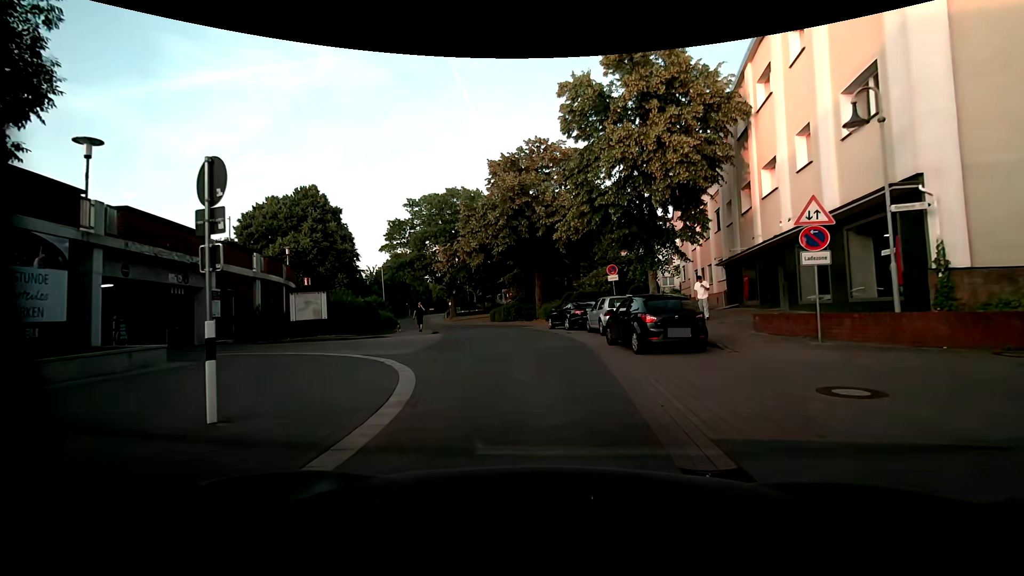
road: residential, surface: paving_stones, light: Day
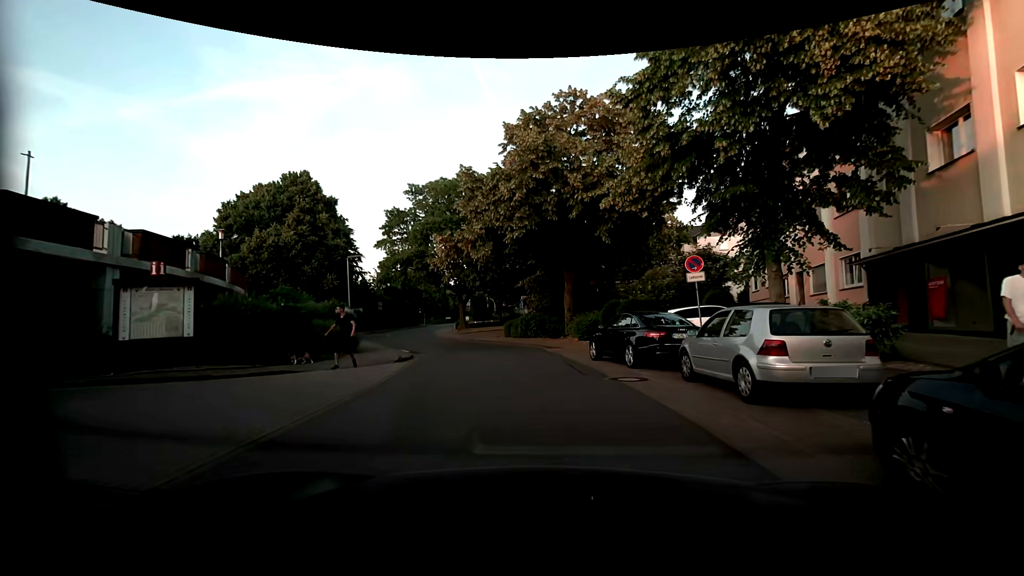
(-0.3, +10.9) m; -1°
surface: asphalt
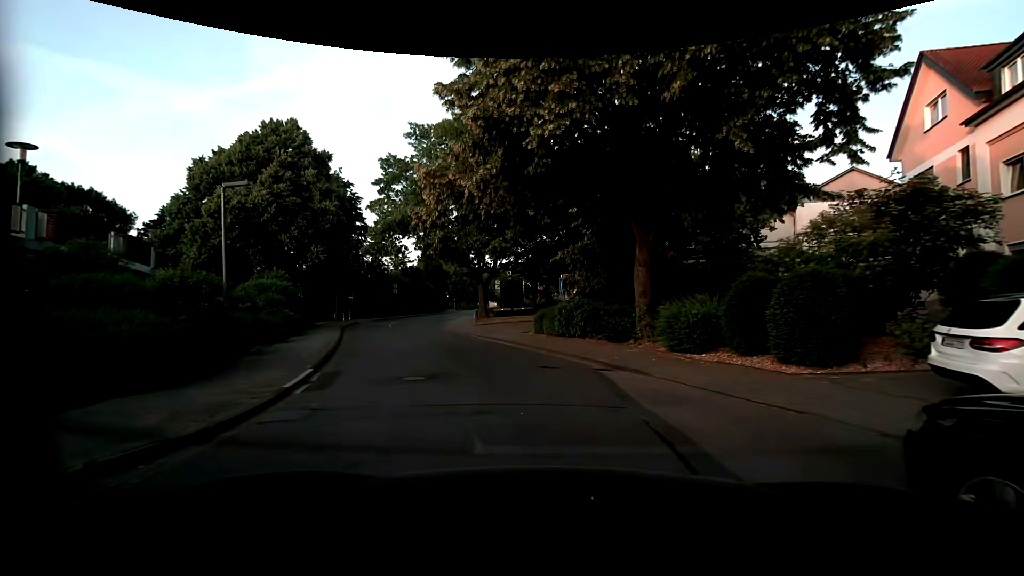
(-0.7, +12.7) m; -6°
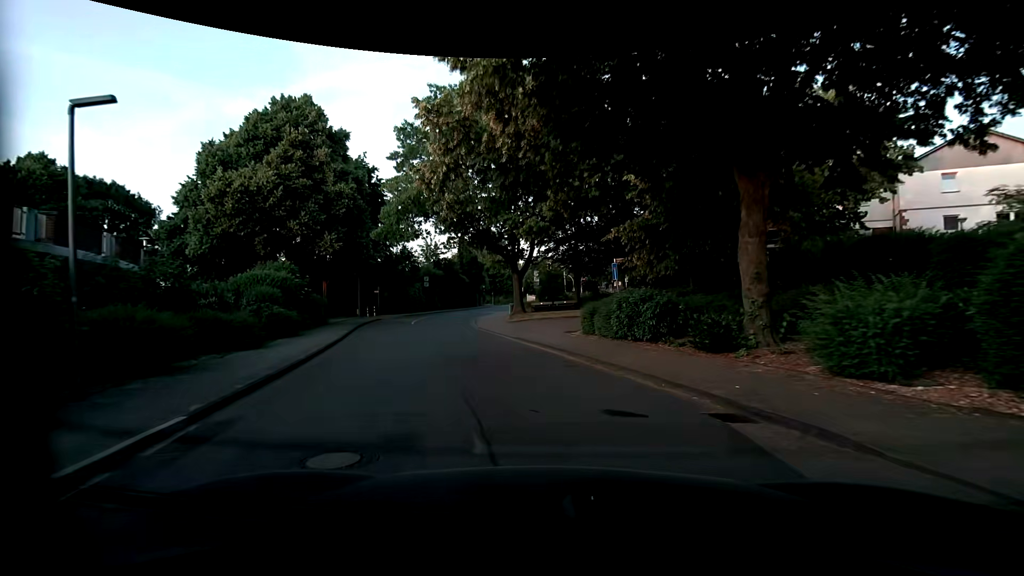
(-0.2, +5.7) m; -4°
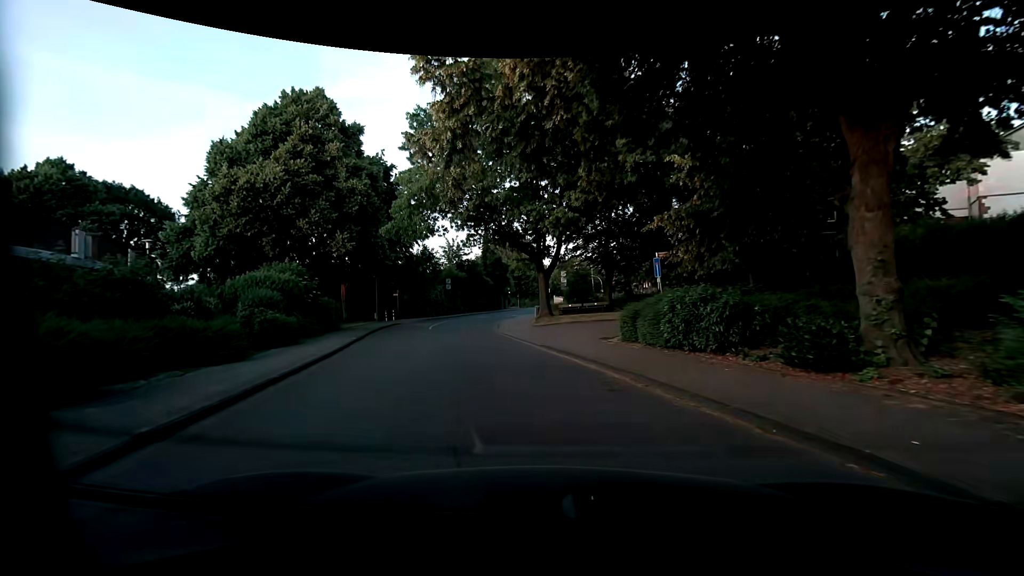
(-0.1, +3.0) m; -3°
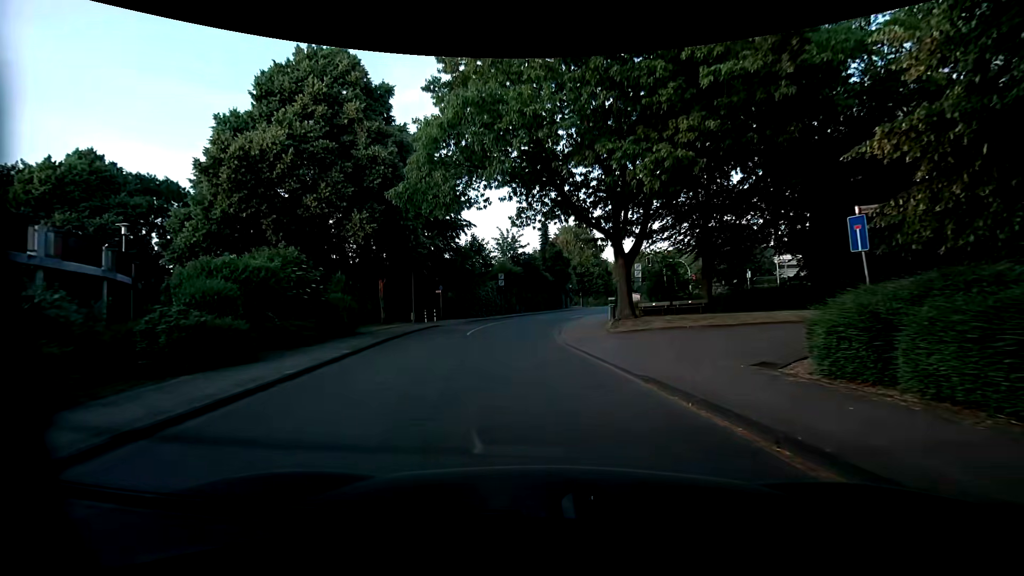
(-0.6, +8.2) m; -8°
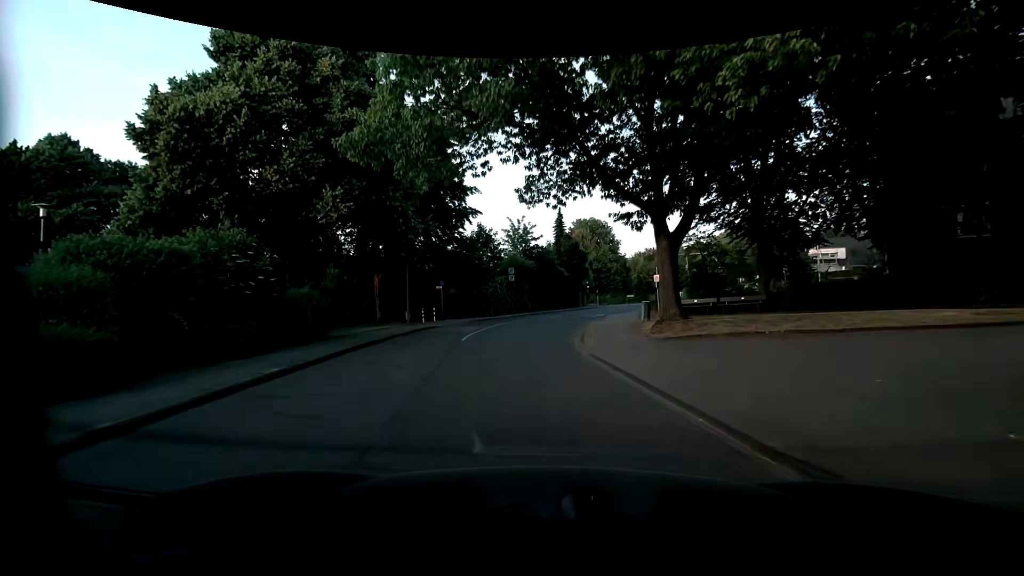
(0.0, +5.3) m; 0°
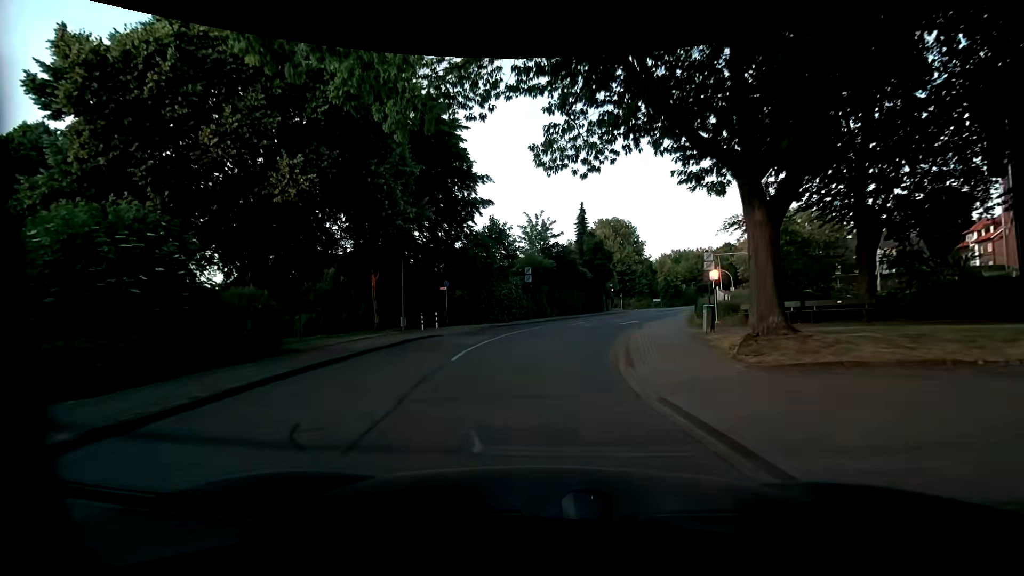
(-0.2, +5.5) m; -3°
(0, +10) (+1, +20) (+1, +30) (+4, +39) (+8, +49) (+12, +58) (+17, +67) (+20, +76) (+17, +85) (+11, +93) m
